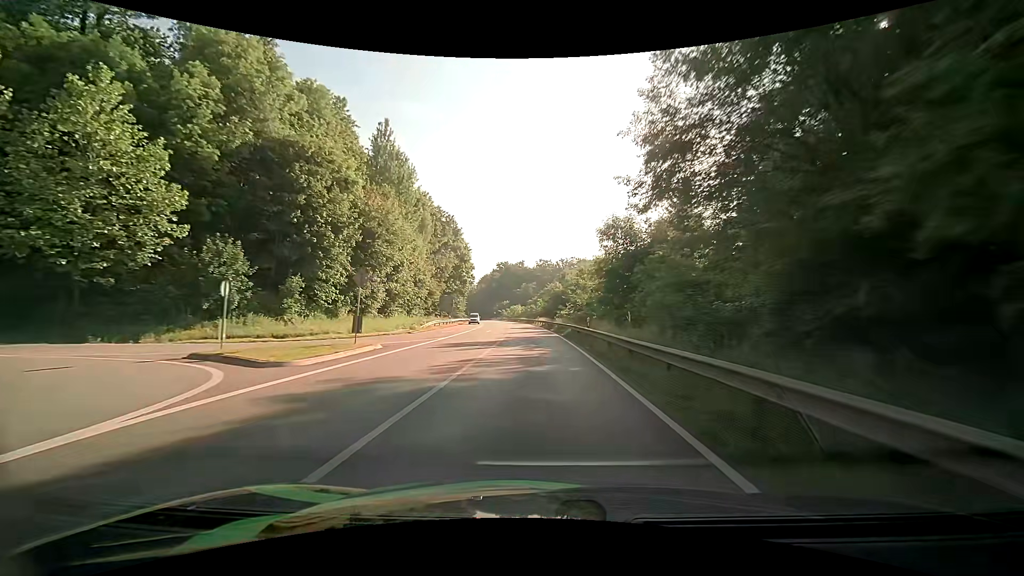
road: primary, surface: asphalt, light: Day
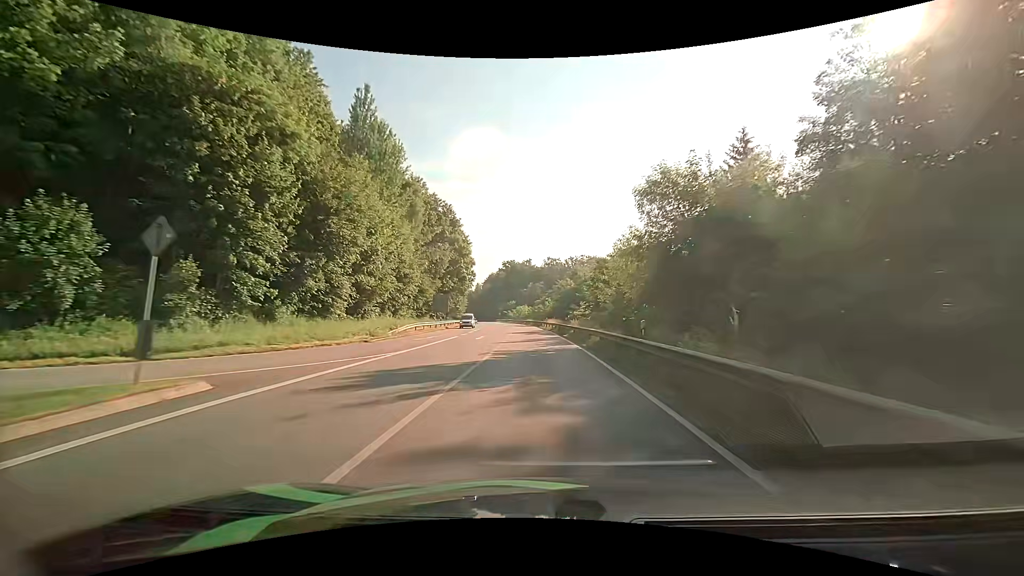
(-0.2, +12.1) m; -1°
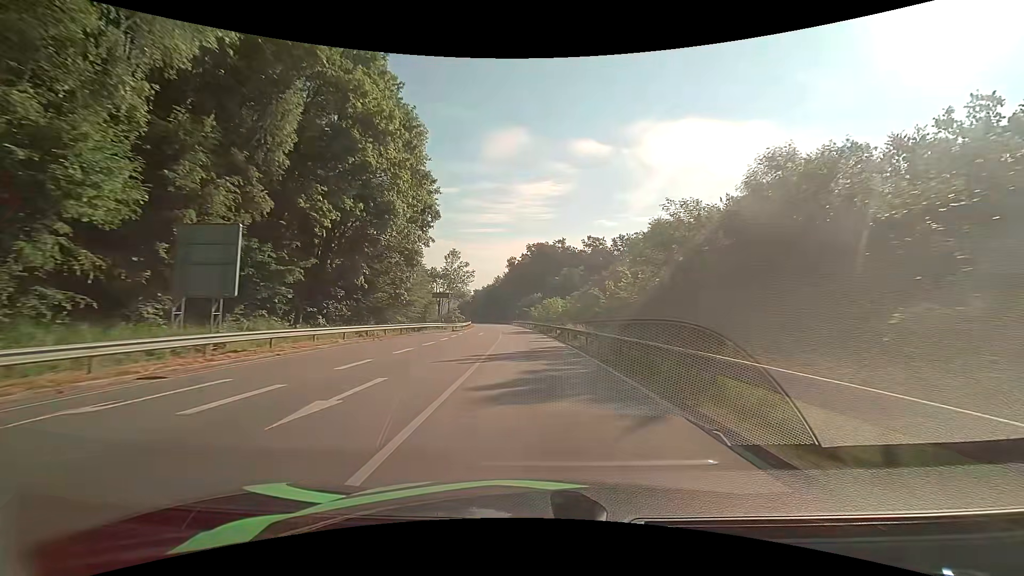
(-2.1, +61.7) m; -4°
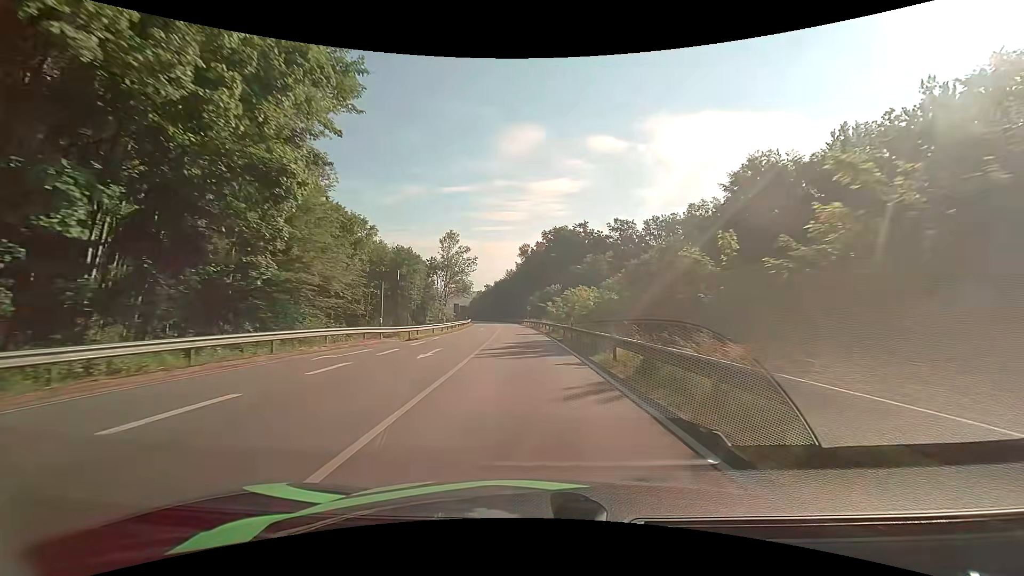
(-0.4, +25.3) m; -2°
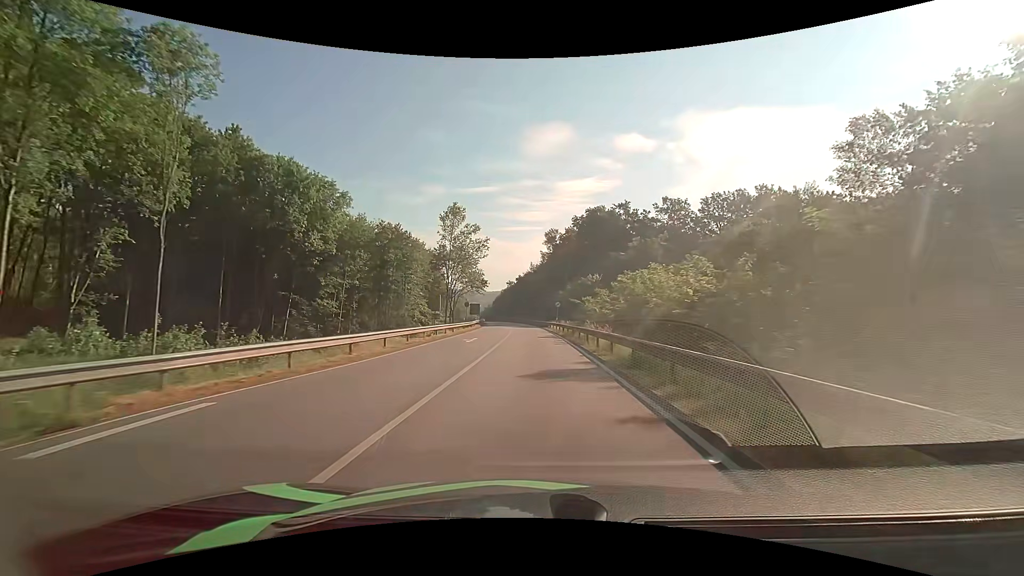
(-0.7, +25.2) m; -3°
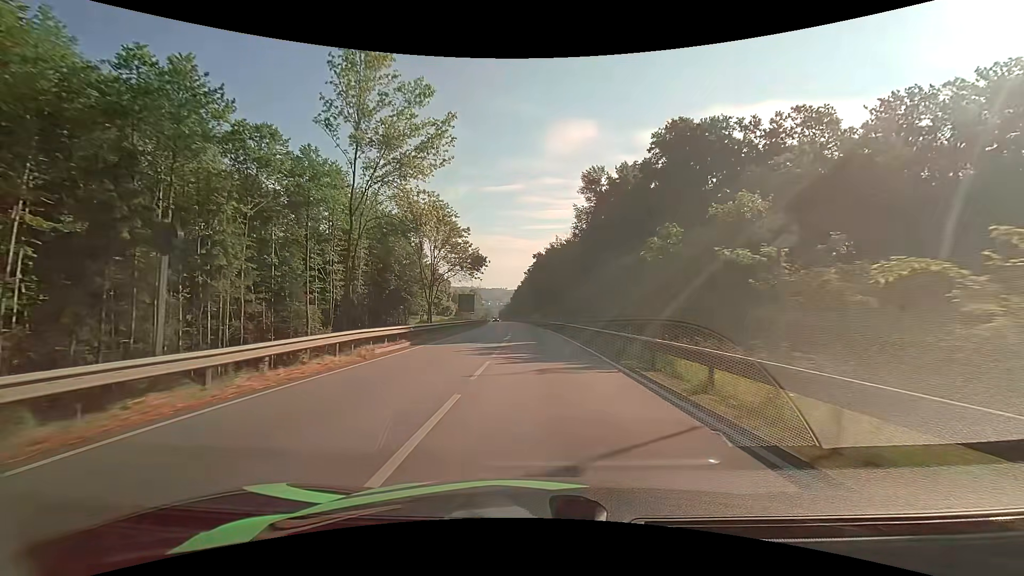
(-1.1, +48.5) m; -2°
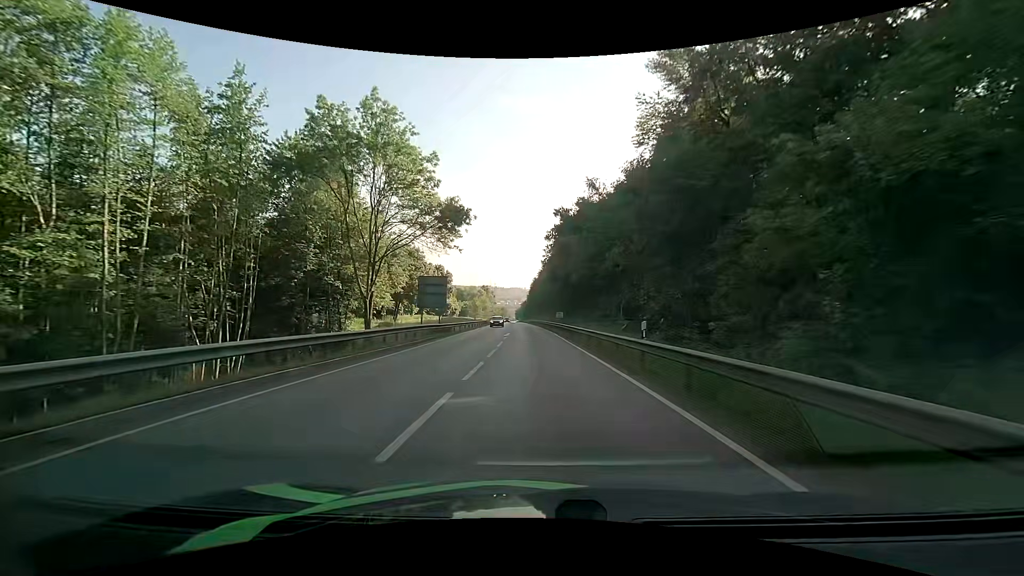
(-0.6, +35.7) m; -2°
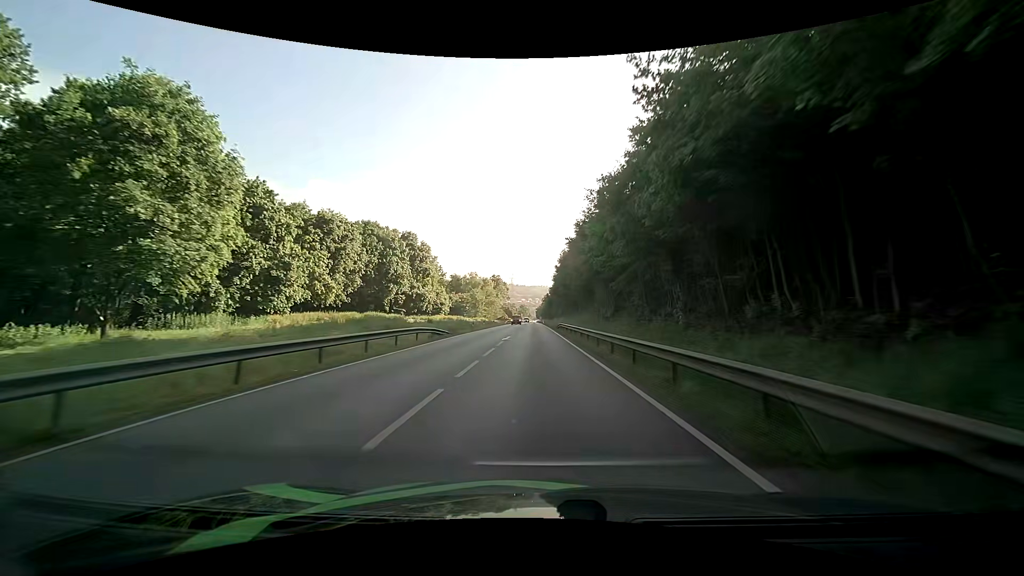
(-1.6, +59.9) m; -2°
(0, +10) (0, +20) (0, +30) (0, +40) (-1, +50) (-1, +60) (-1, +70) (-1, +80) (-1, +90) (-1, +100) m
